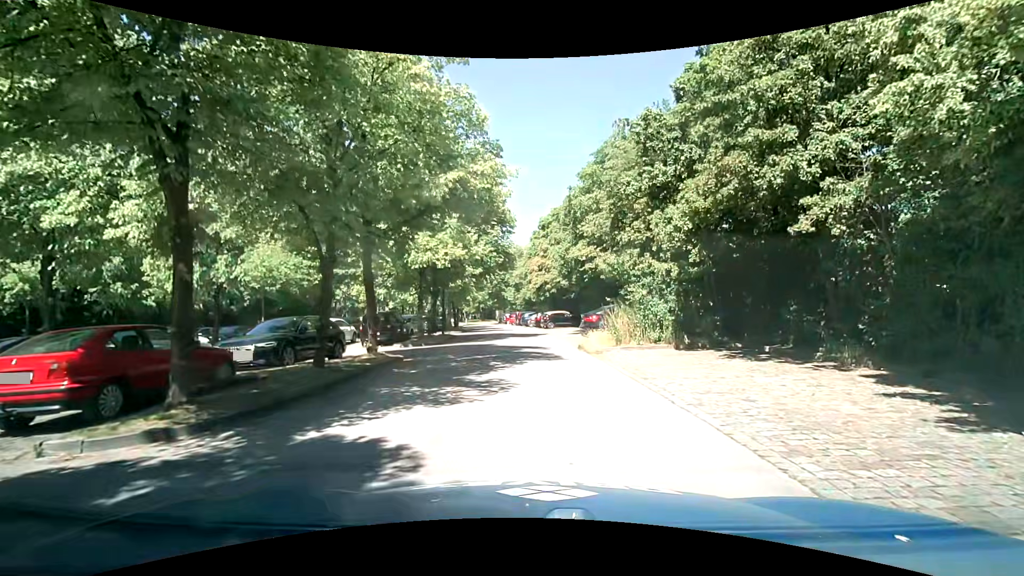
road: residential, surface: asphalt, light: Day
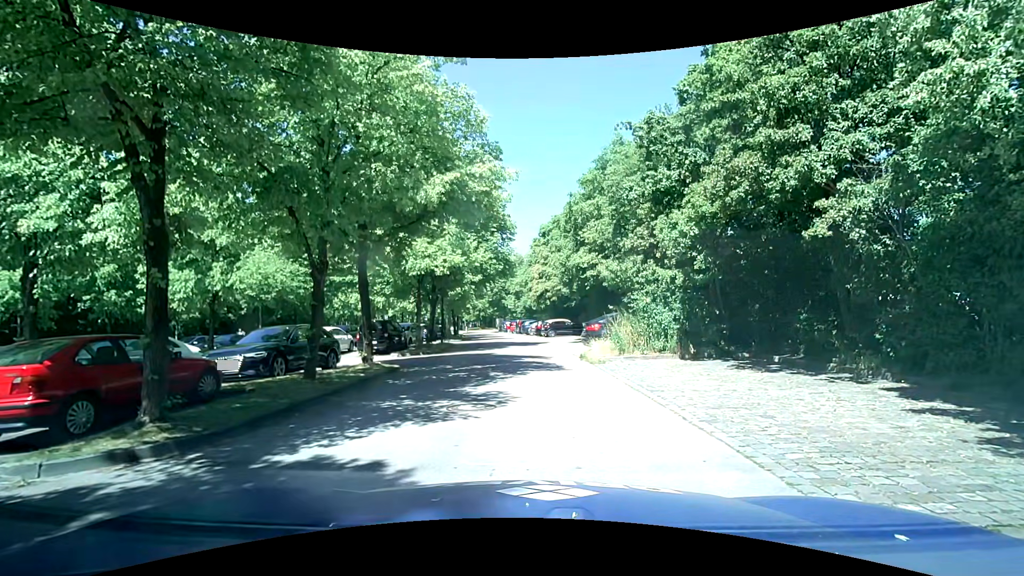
(0.0, +0.5) m; 0°
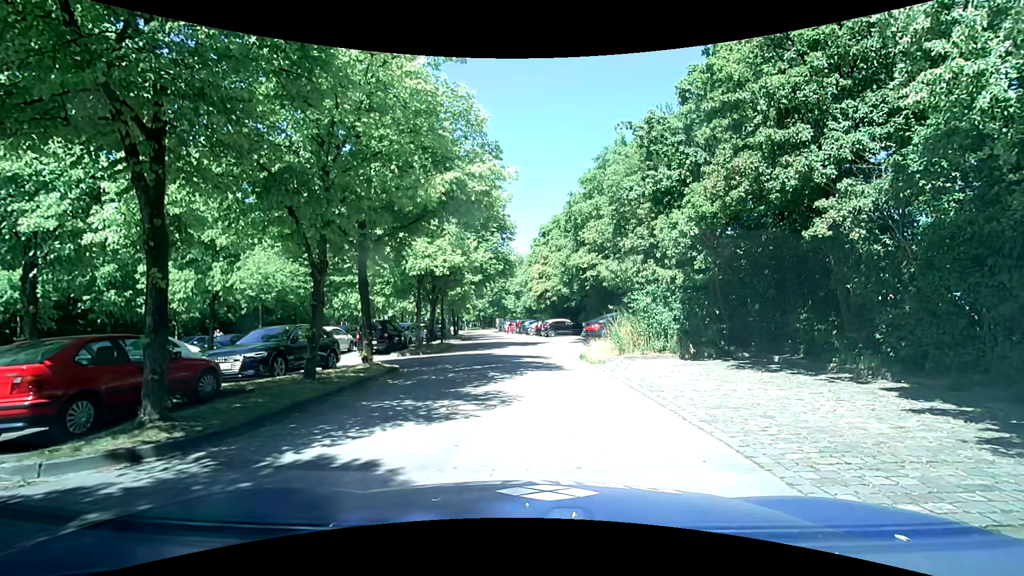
(0.0, 0.0) m; 0°
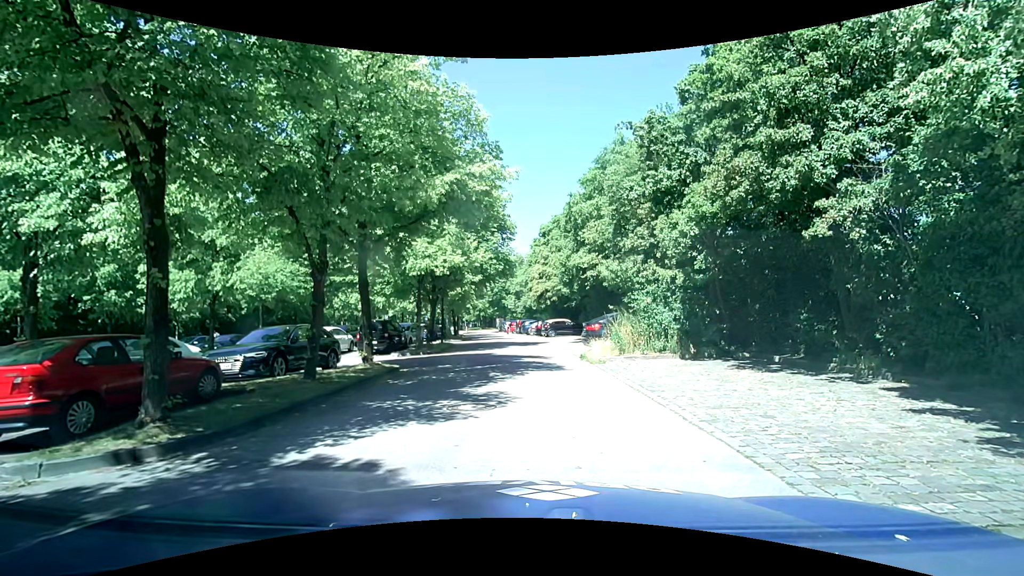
(0.0, 0.0) m; 0°
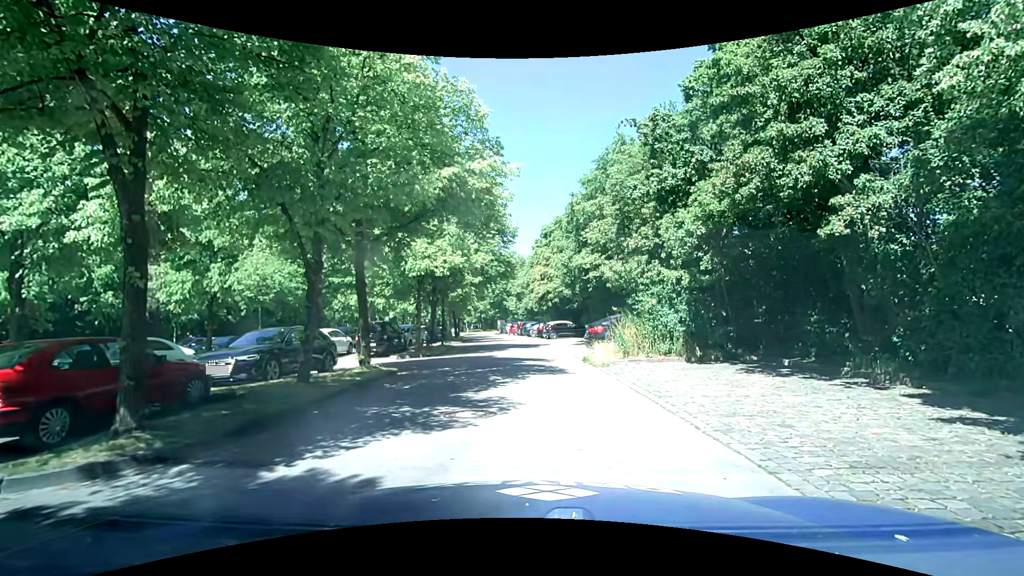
(0.0, +0.4) m; 0°
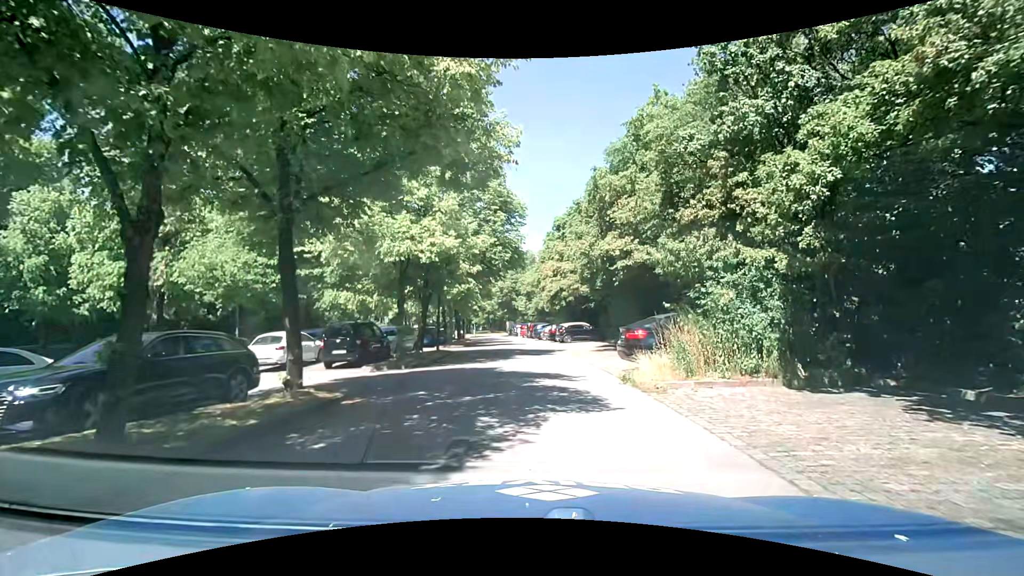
(-0.1, +5.6) m; -2°
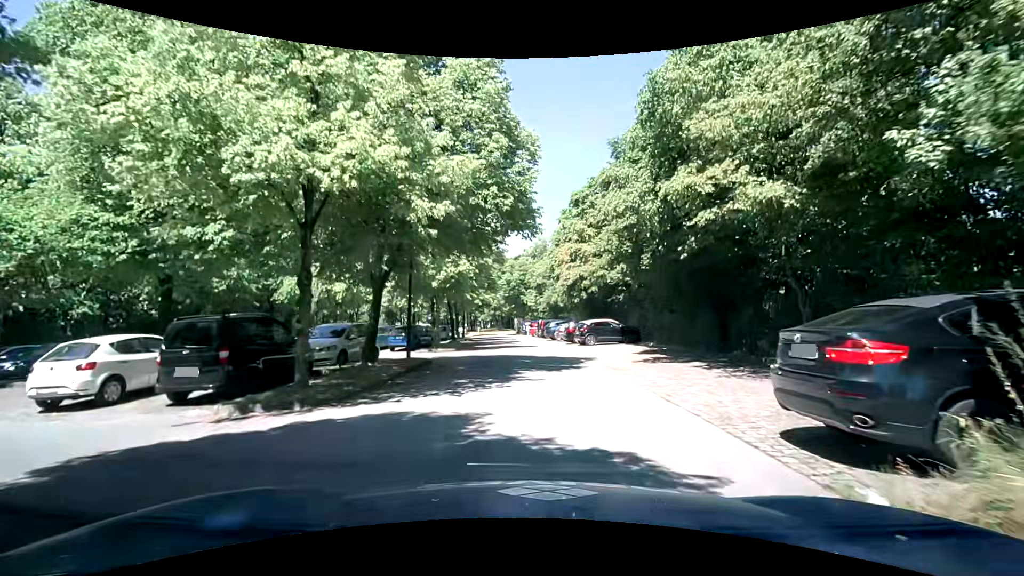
(0.0, +9.2) m; -1°
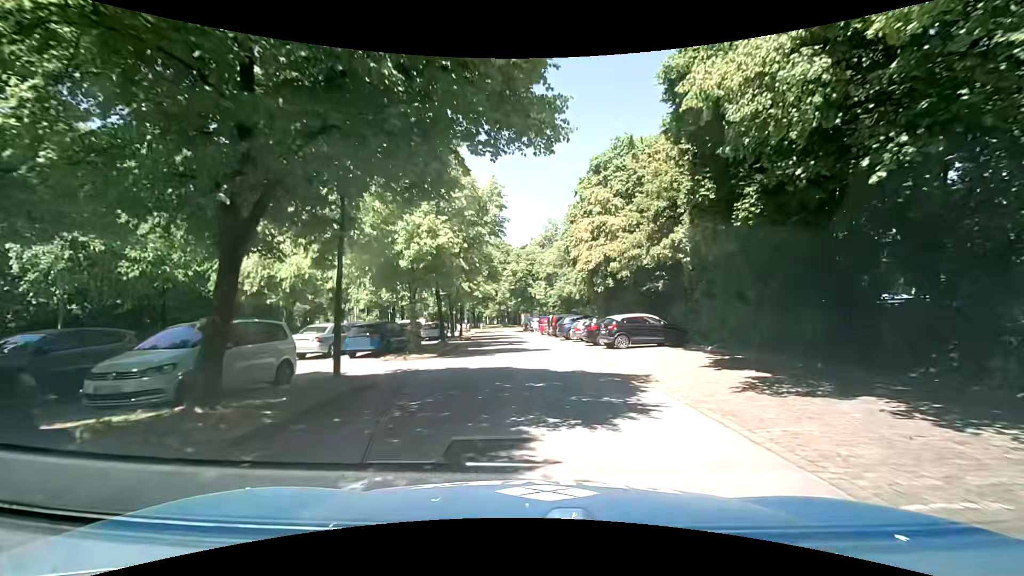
(0.0, +8.1) m; 0°
